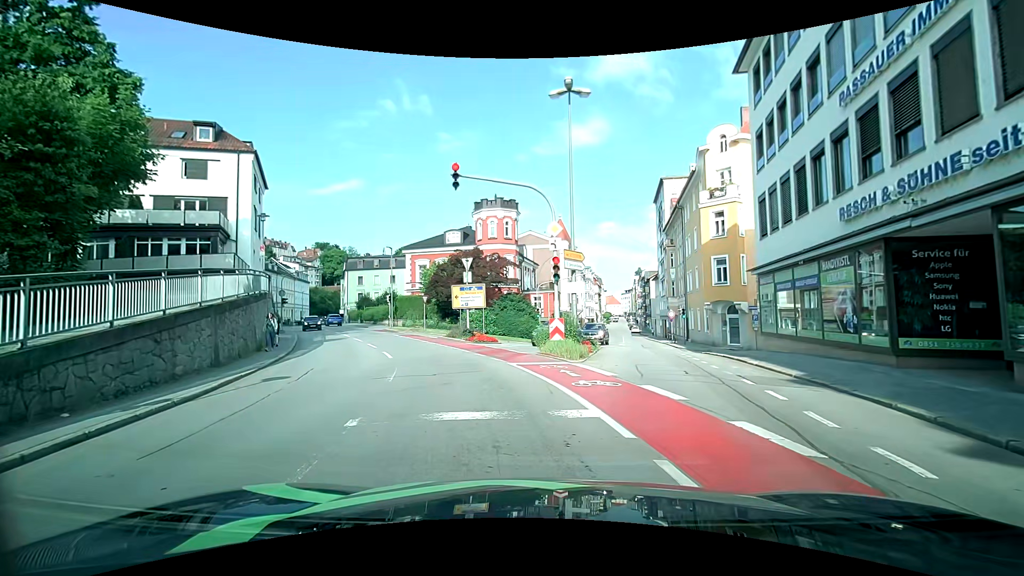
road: tertiary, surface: asphalt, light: Day
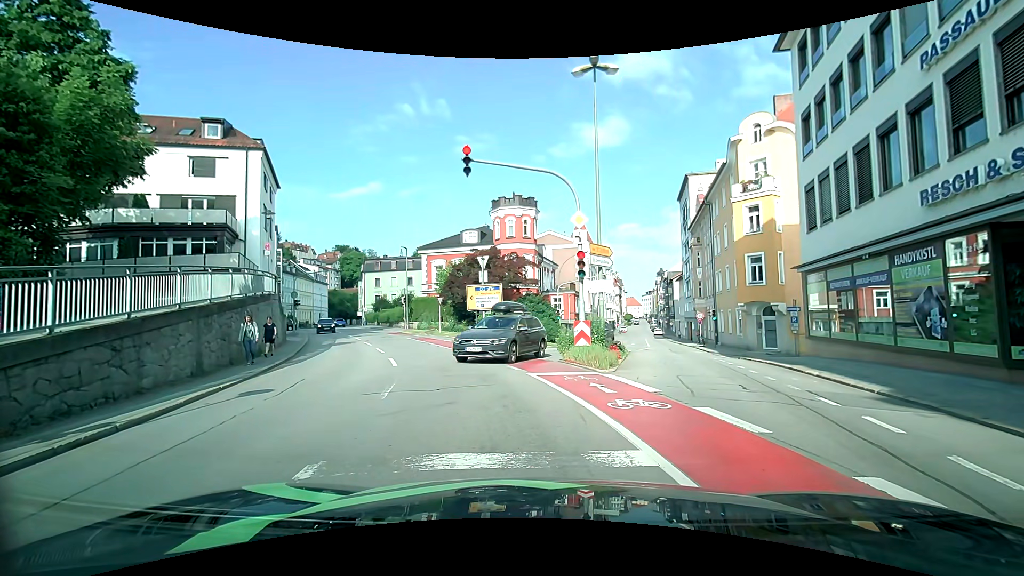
(-0.1, +1.9) m; -4°
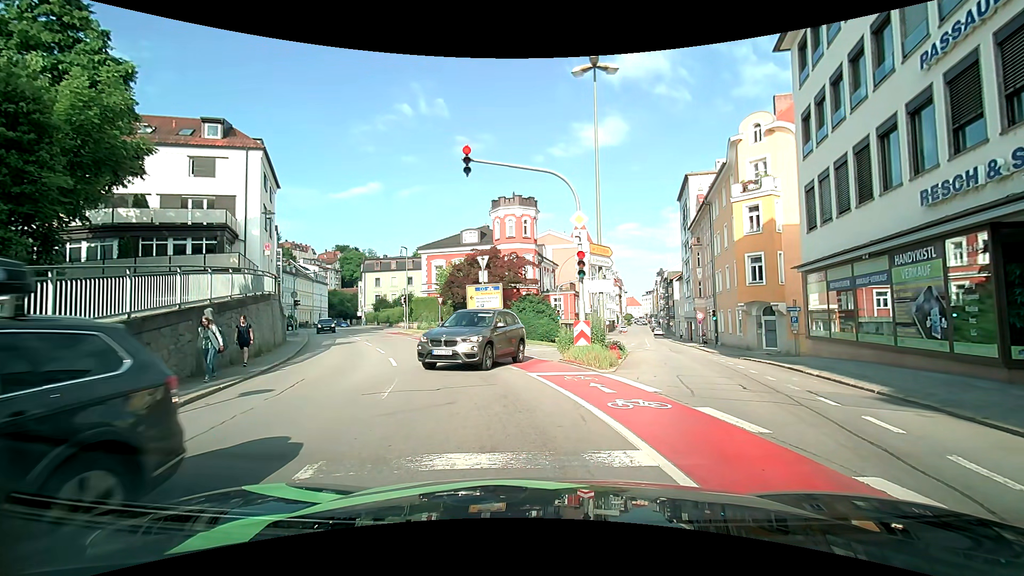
(0.0, 0.0) m; 0°
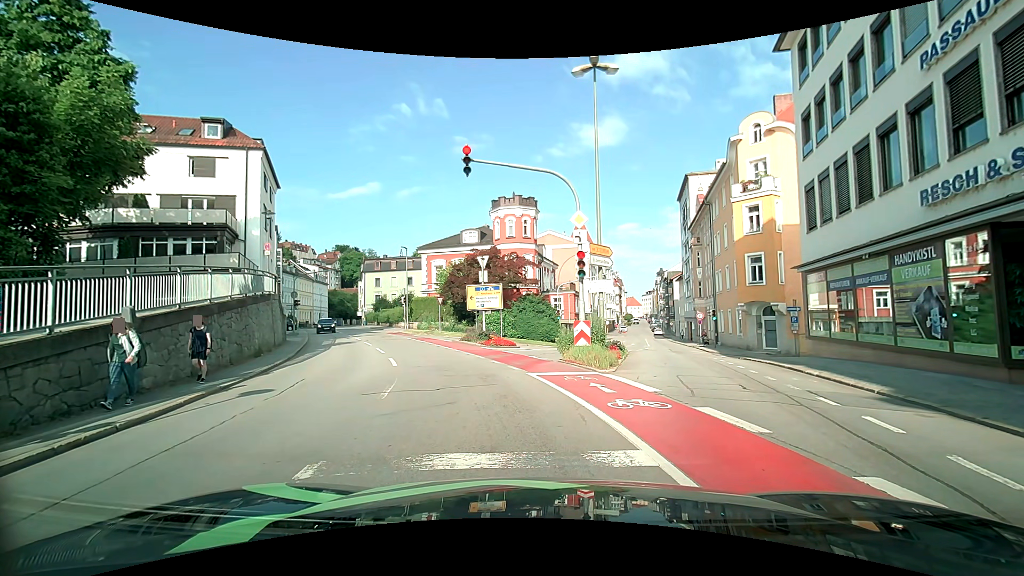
(0.0, 0.0) m; 0°
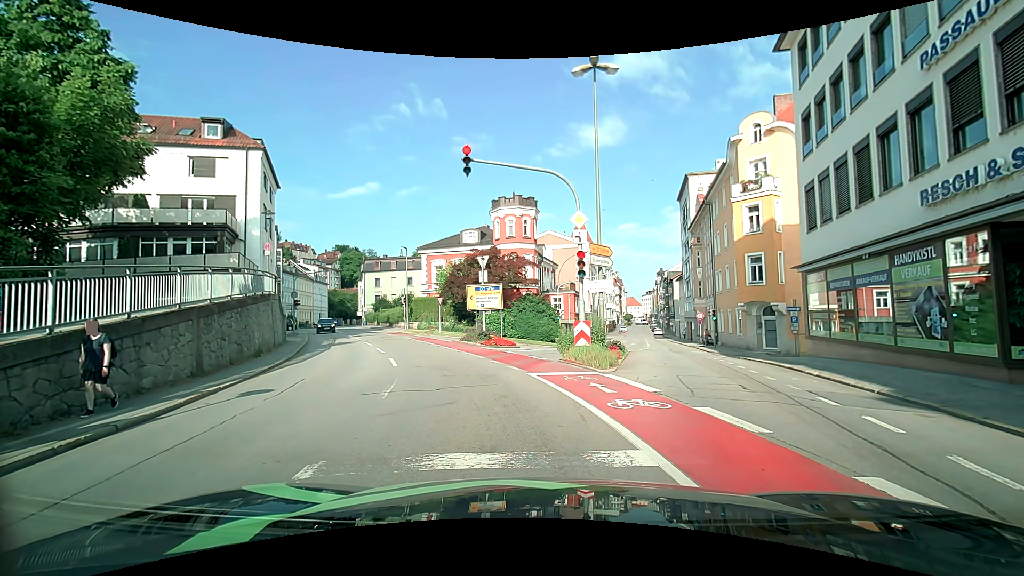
(0.0, 0.0) m; 0°
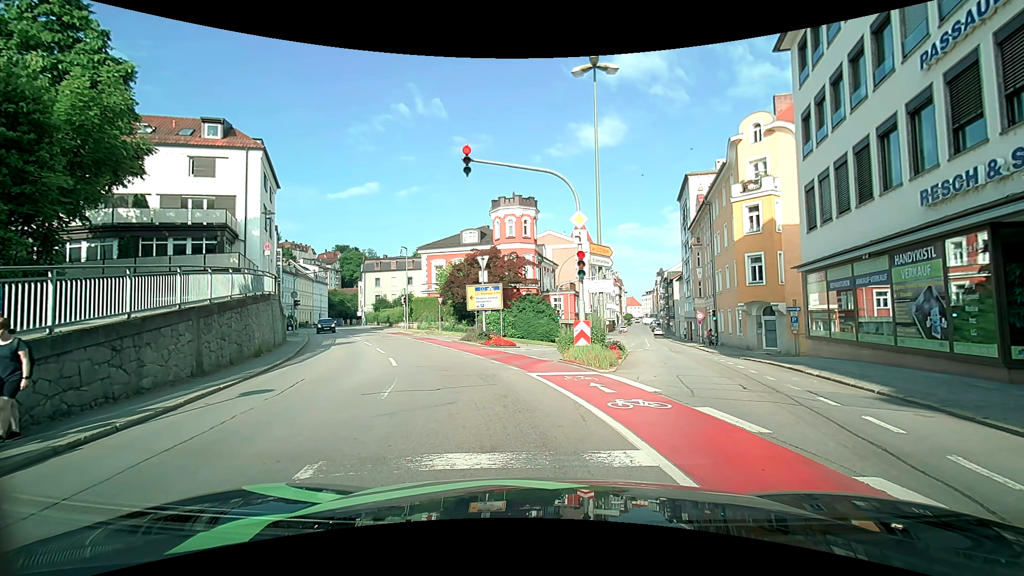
(0.0, 0.0) m; 0°
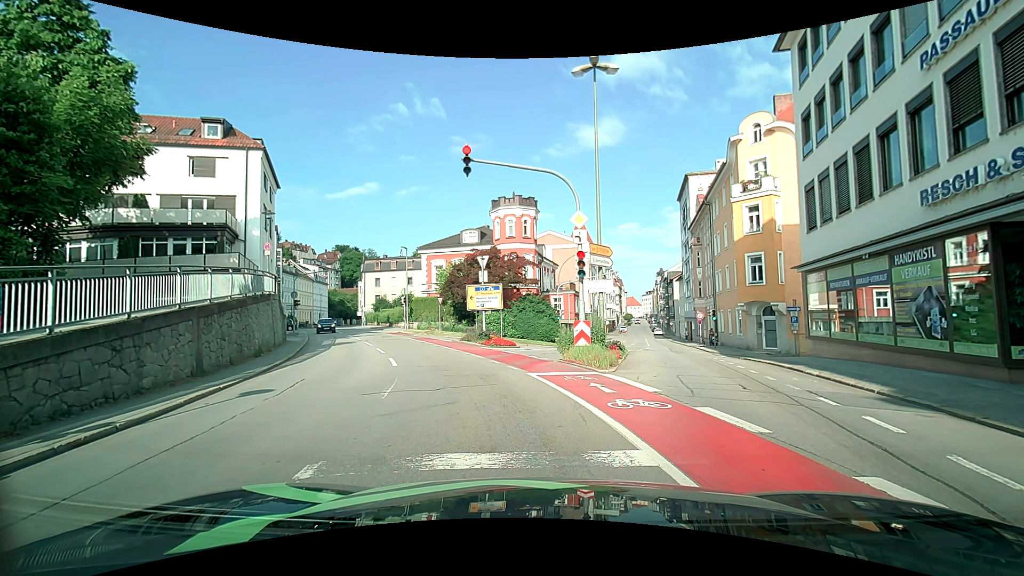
(0.0, 0.0) m; 0°
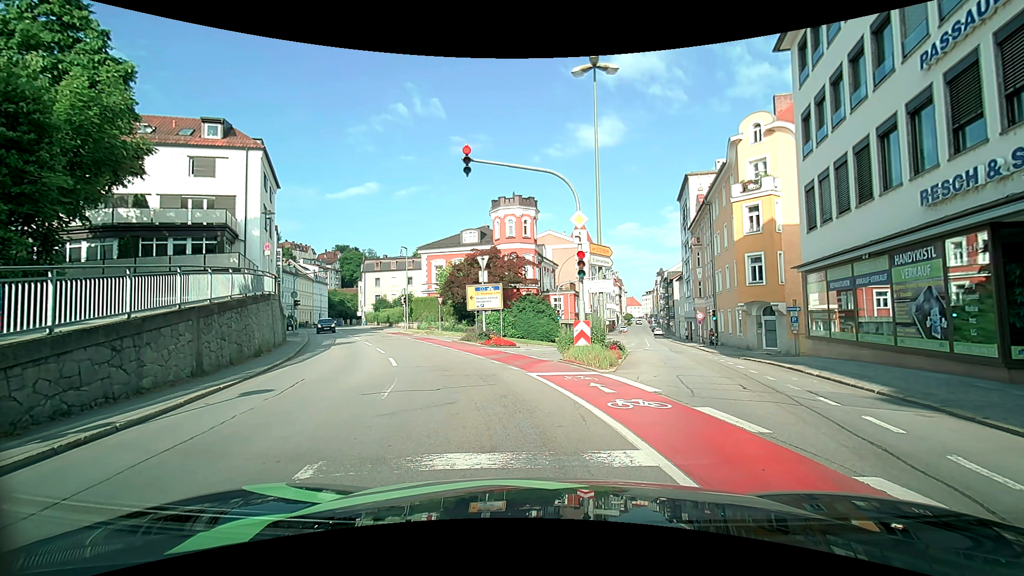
(0.0, 0.0) m; 0°
